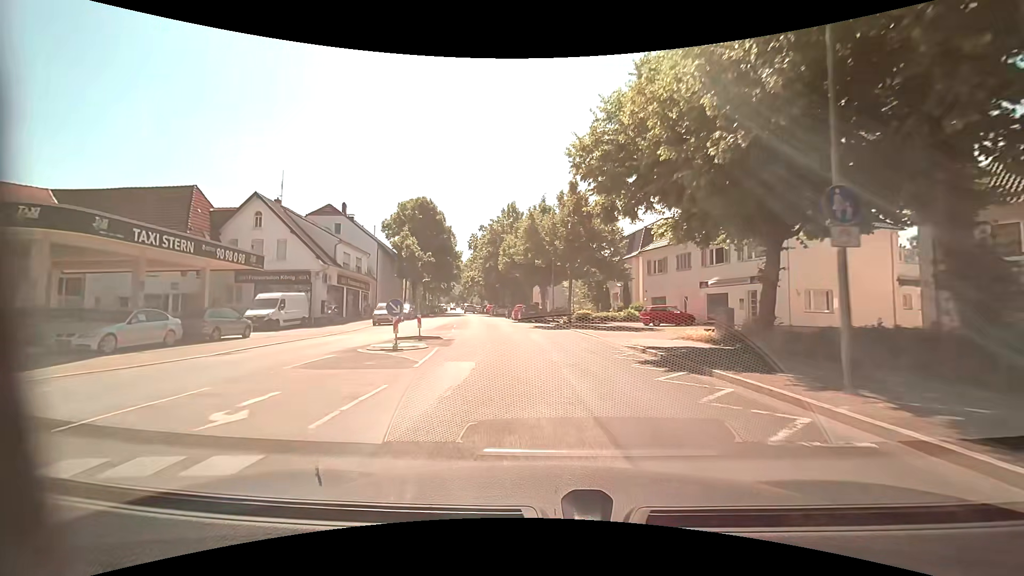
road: unclassified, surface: asphalt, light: Day
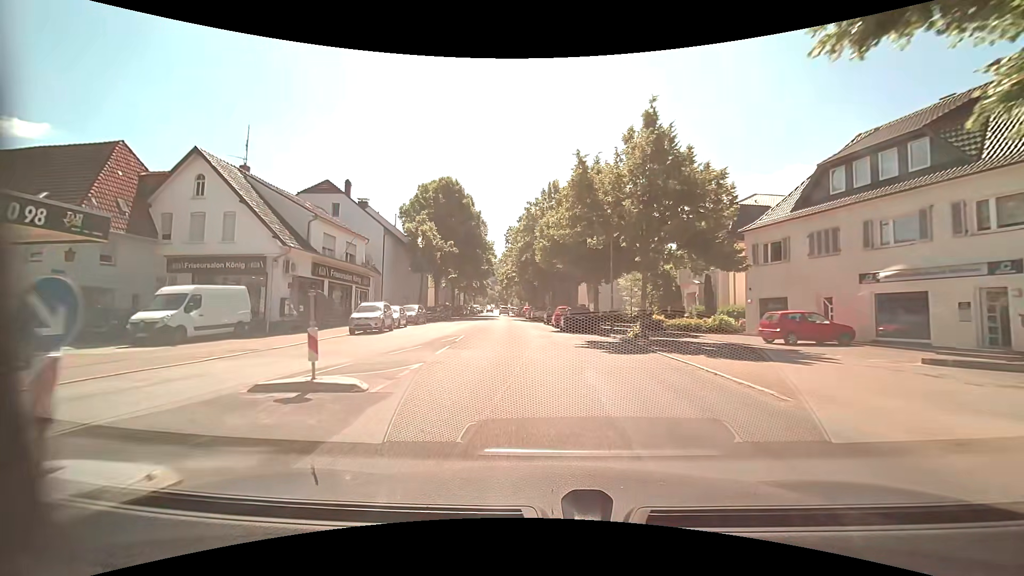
(-0.5, +12.7) m; -5°
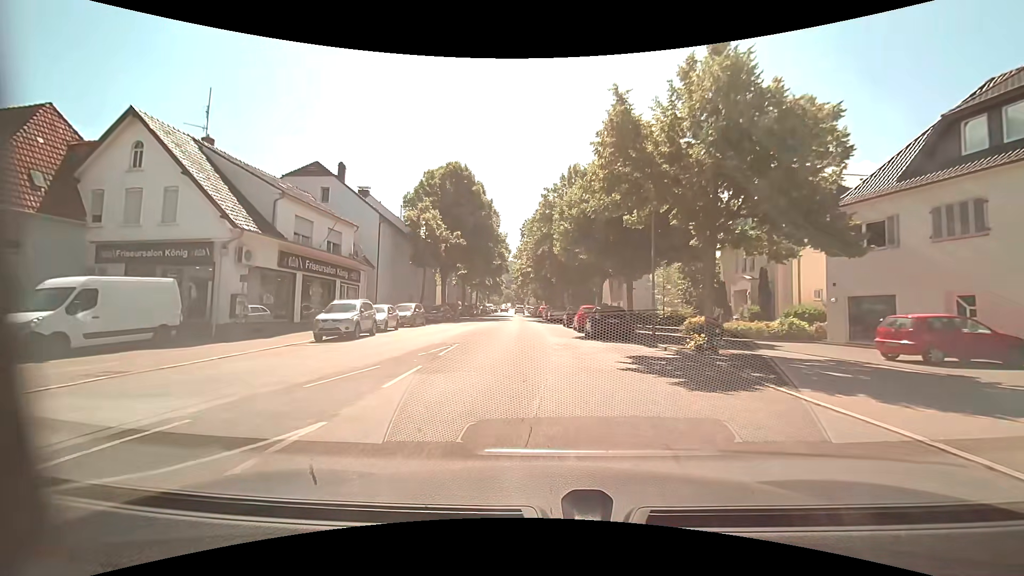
(-0.1, +6.3) m; -2°
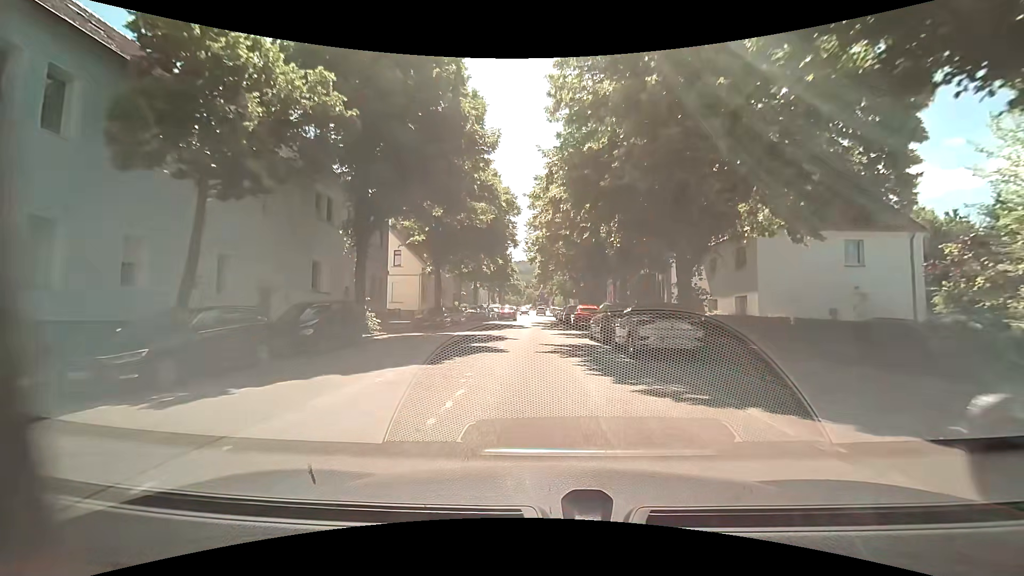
(-1.2, +32.3) m; -3°
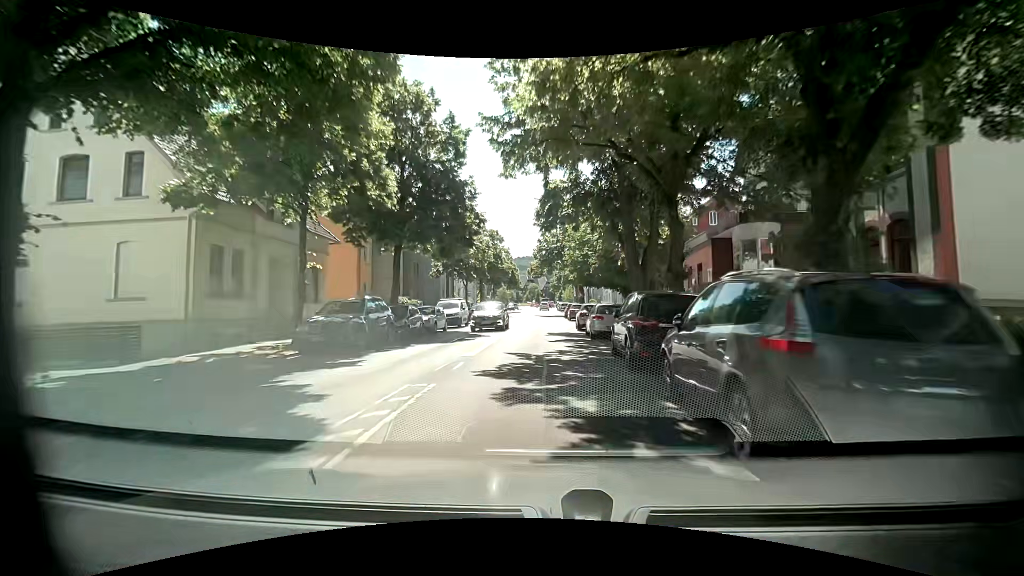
(-0.1, +34.0) m; -1°
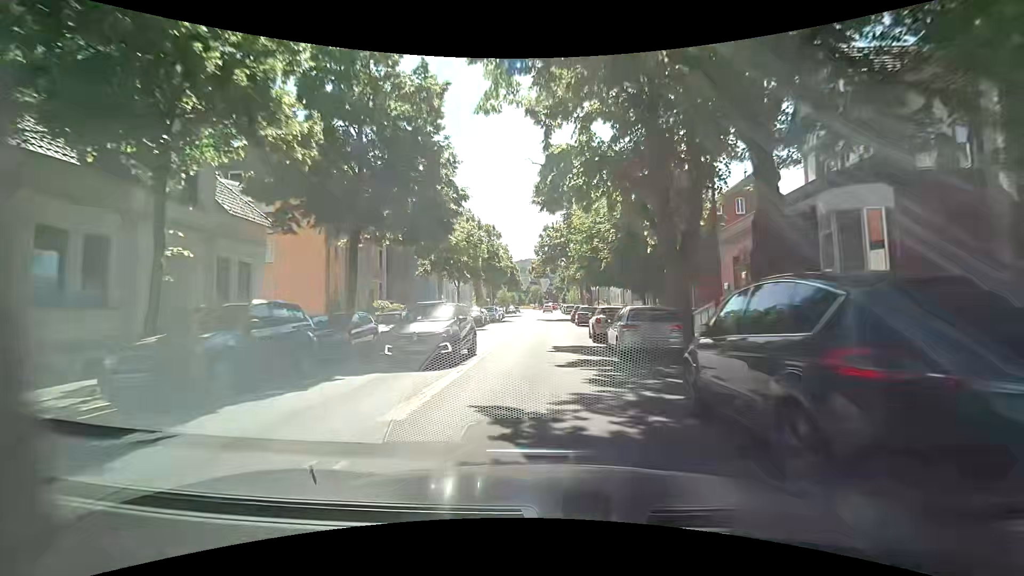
(+0.1, +6.7) m; +2°
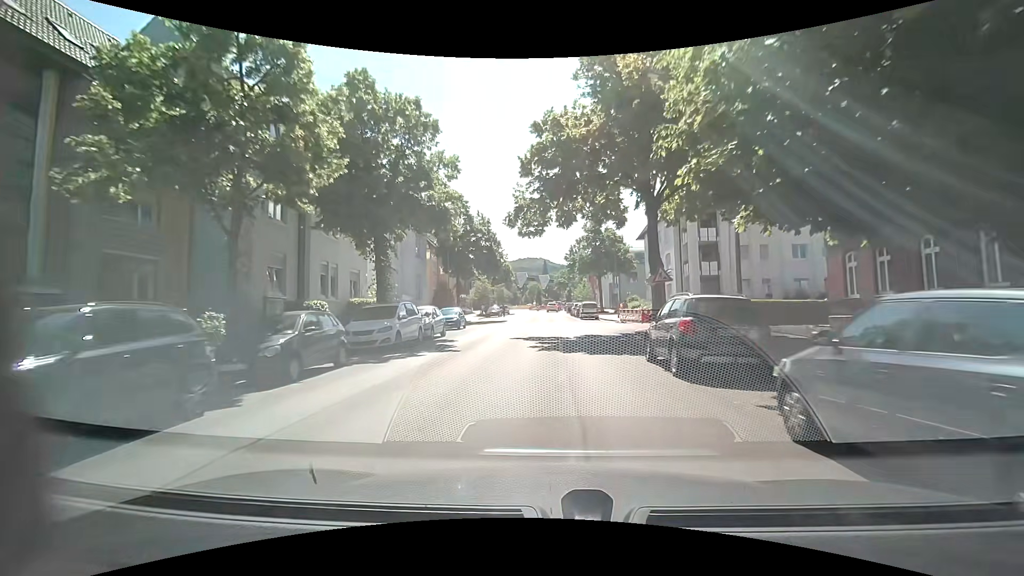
(-0.9, +34.4) m; -1°
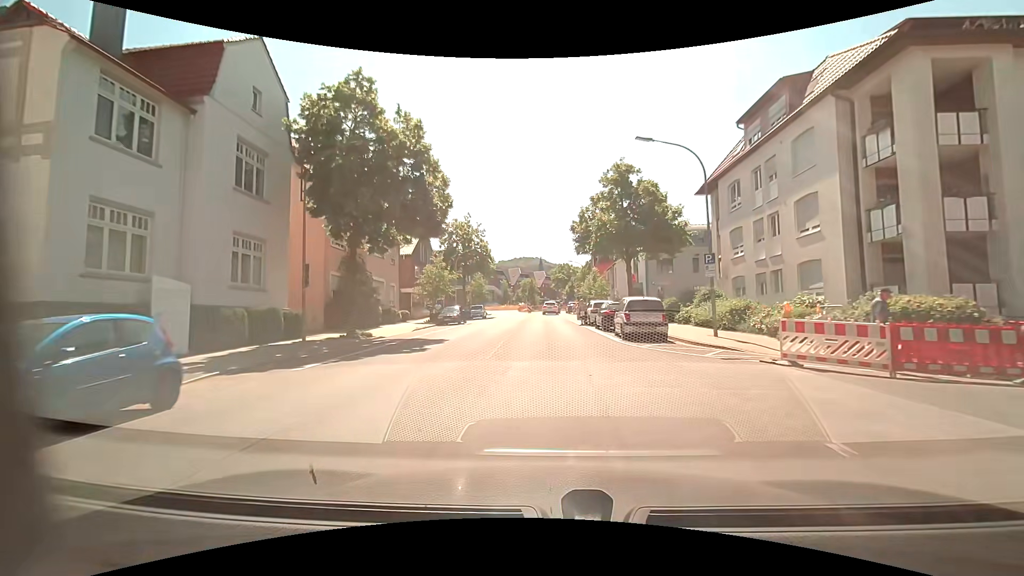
(0.0, +26.9) m; 0°
